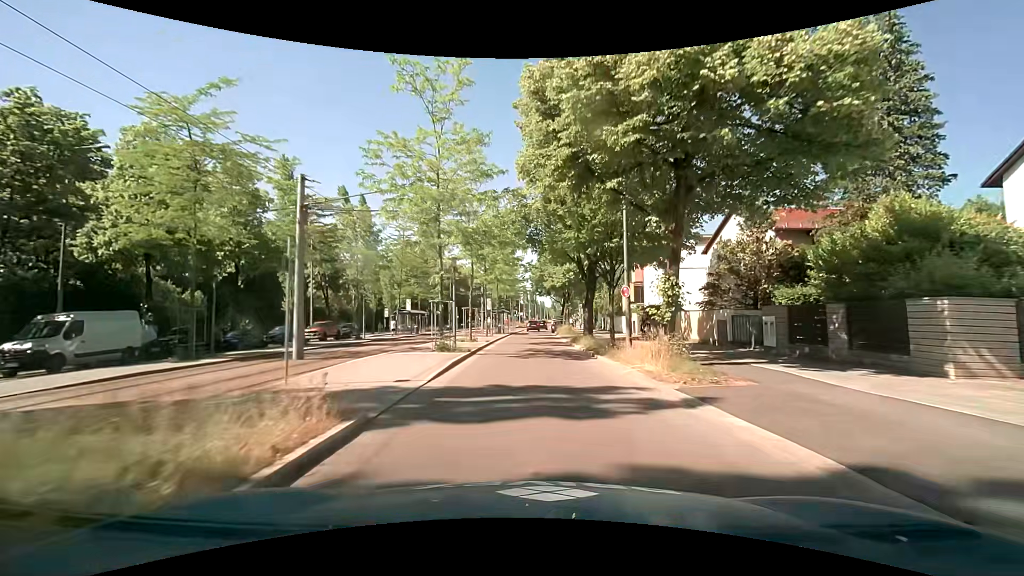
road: secondary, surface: asphalt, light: Day
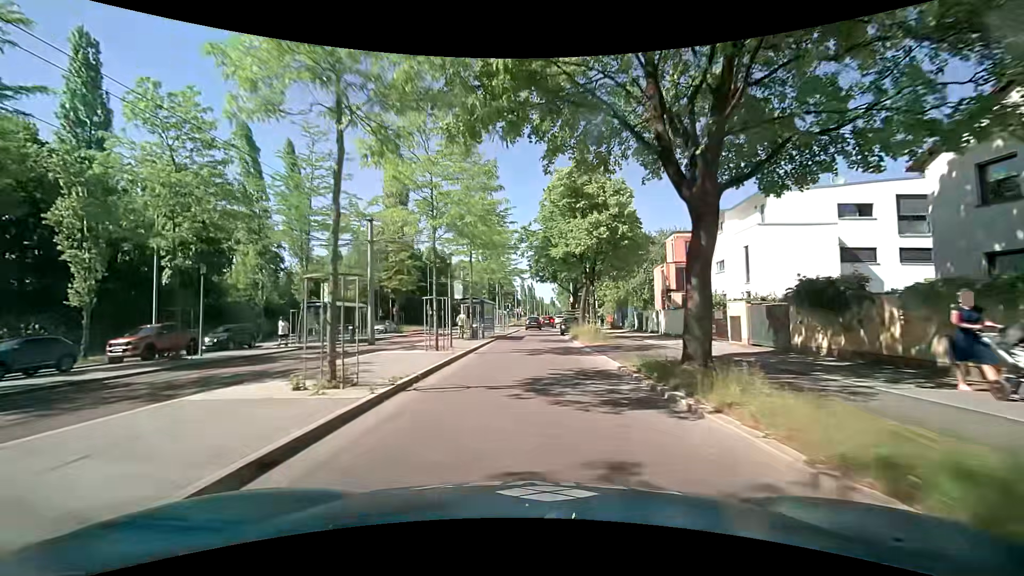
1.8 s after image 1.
(0.0, +20.8) m; +1°
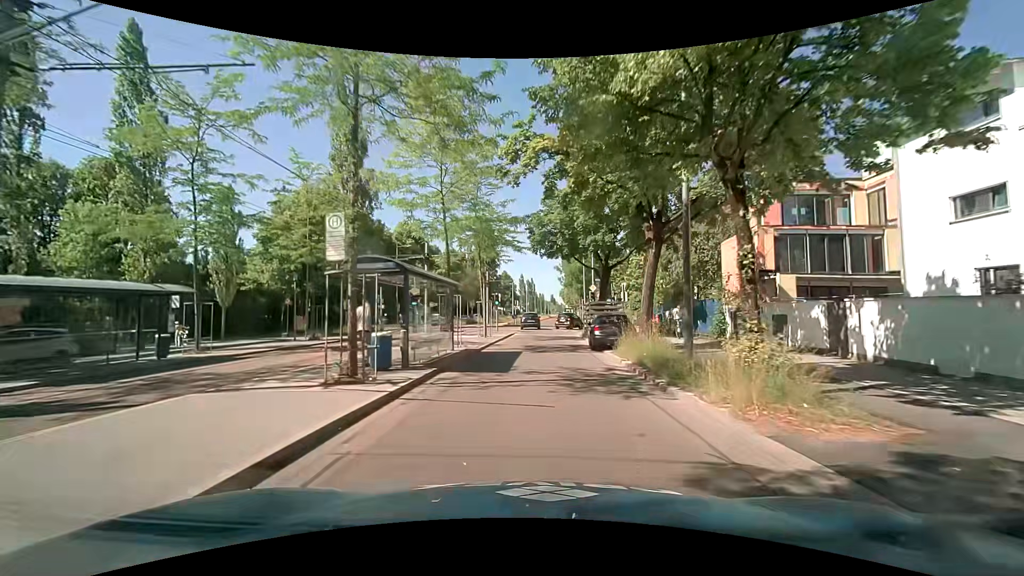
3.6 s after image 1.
(-0.2, +19.4) m; -1°
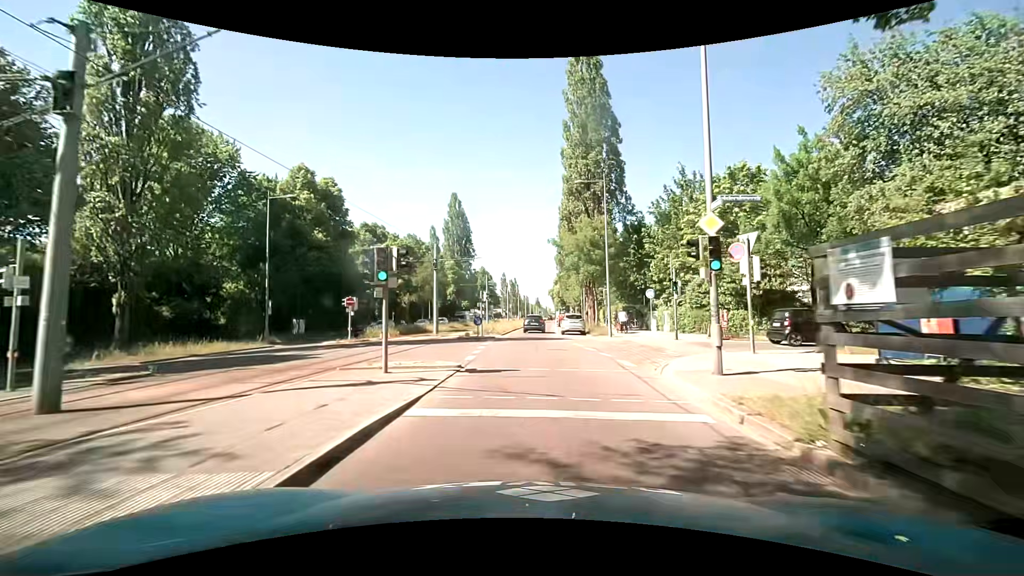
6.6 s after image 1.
(+0.4, +28.0) m; +1°
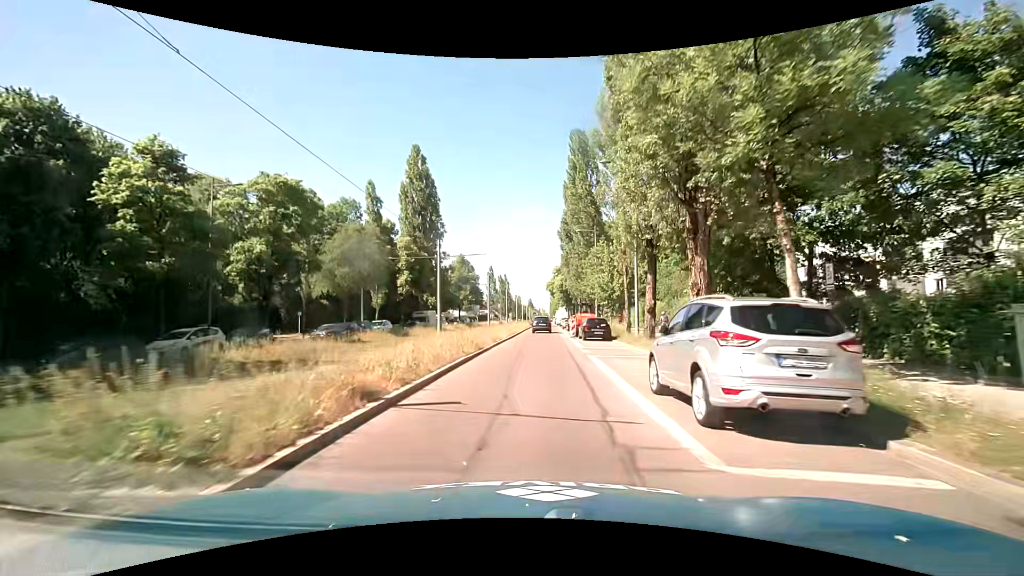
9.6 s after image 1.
(+0.6, +32.7) m; +1°
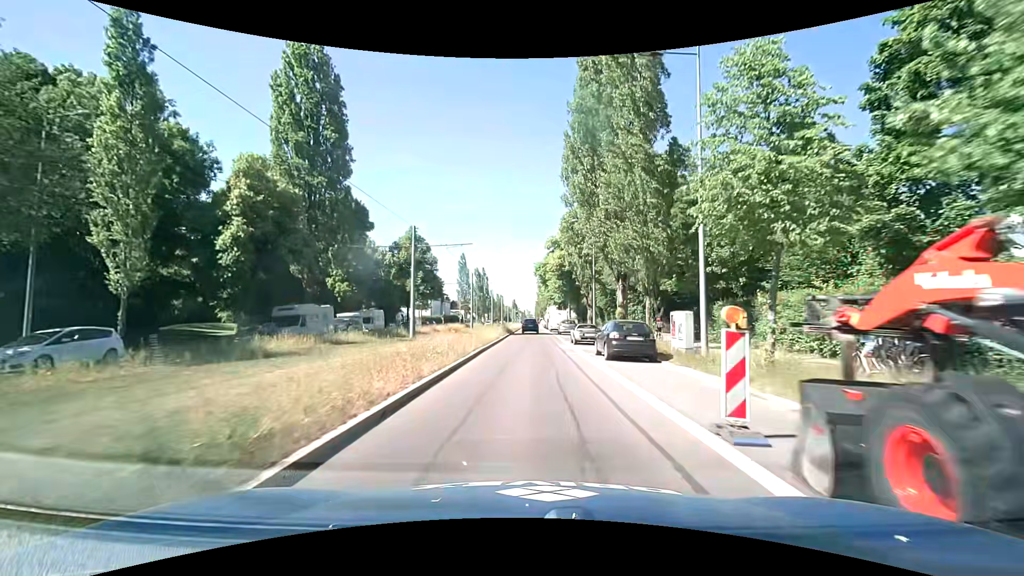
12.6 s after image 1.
(+0.8, +35.6) m; +2°
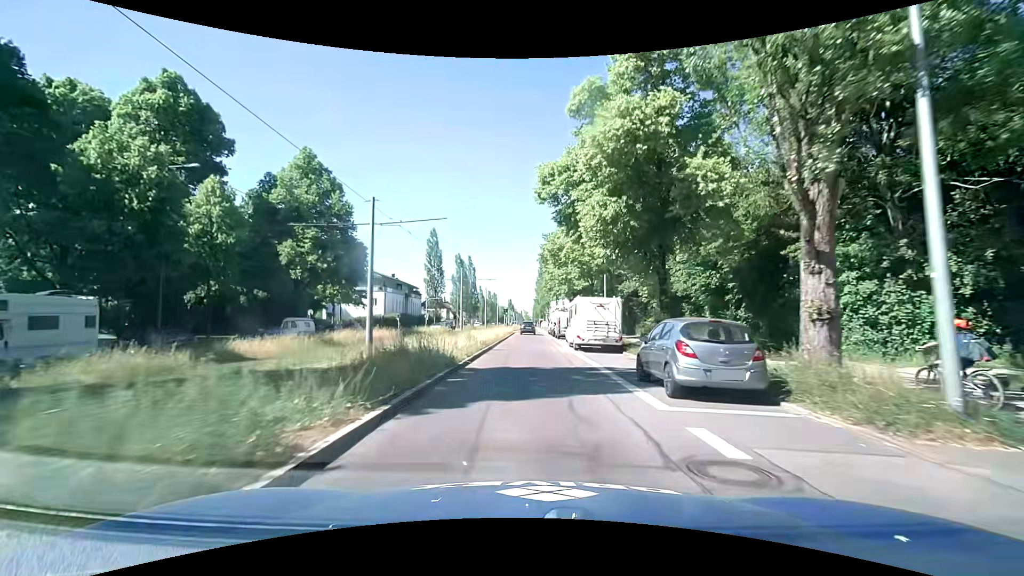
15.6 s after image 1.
(+0.3, +38.0) m; 0°
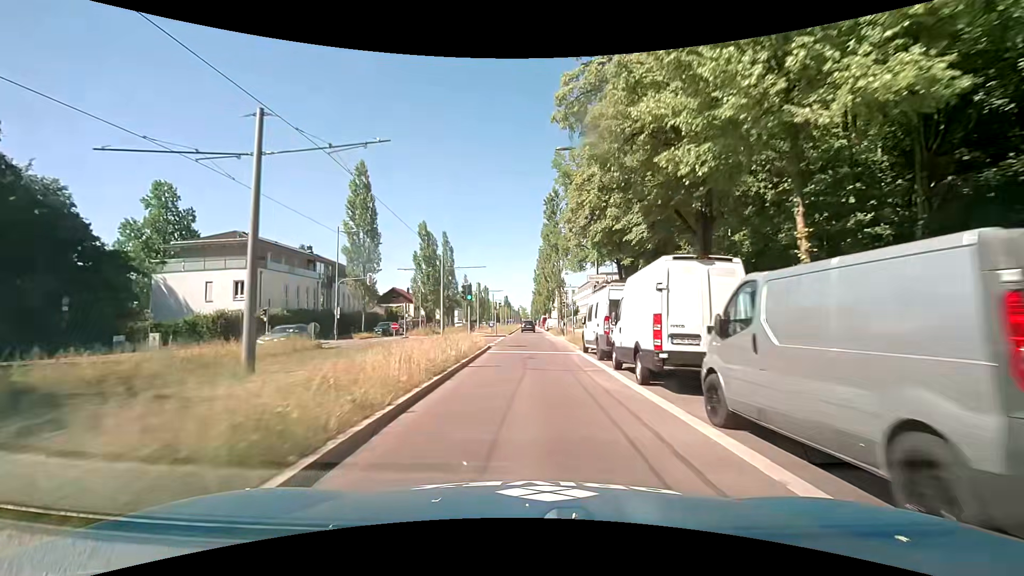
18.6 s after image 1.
(0.0, +40.2) m; 0°
(0, +10) (0, +20) (0, +30) (0, +40) (+1, +50) (+1, +60) (+1, +70) (+1, +80) (+1, +90) (+1, +100) m
